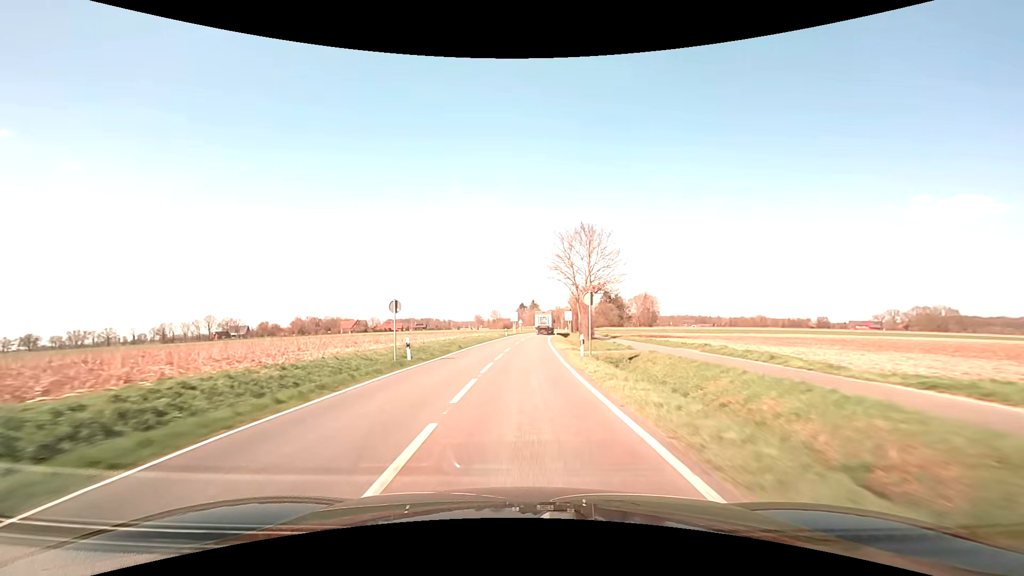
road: secondary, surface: asphalt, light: Day
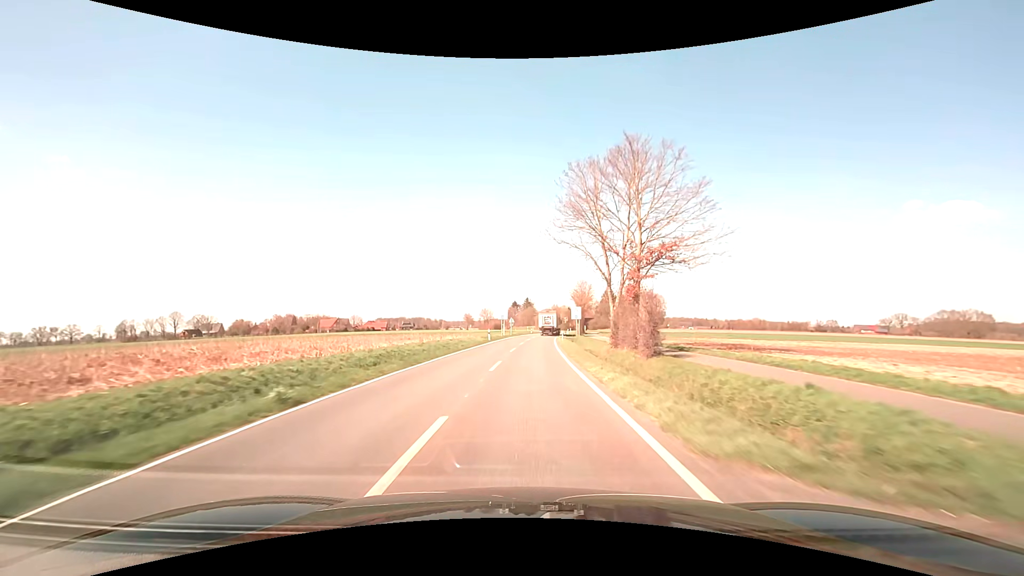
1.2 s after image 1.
(+0.2, +23.9) m; +1°
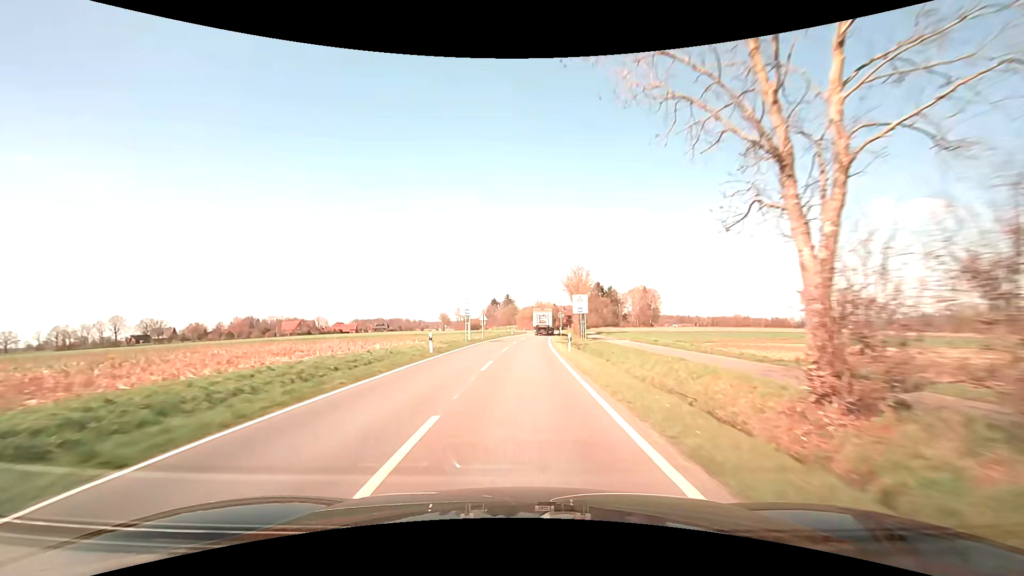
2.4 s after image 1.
(+0.5, +23.7) m; +2°
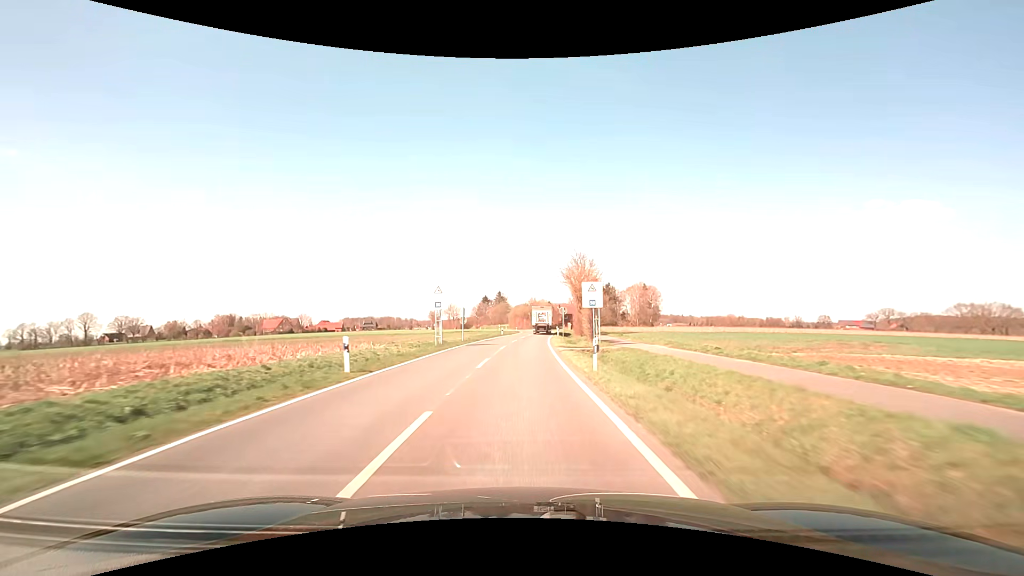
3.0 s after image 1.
(+0.1, +11.7) m; +1°
